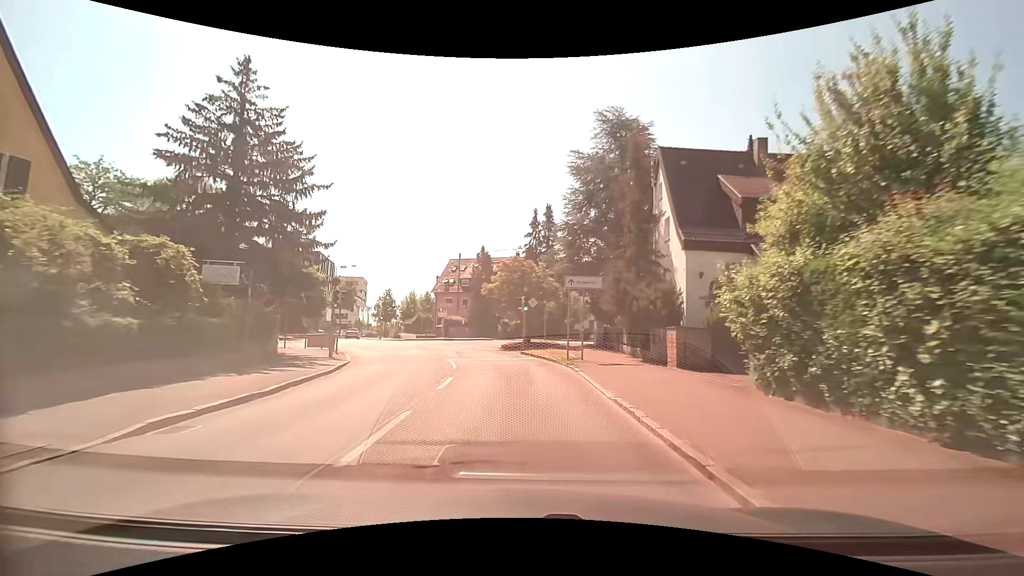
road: tertiary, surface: asphalt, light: Day
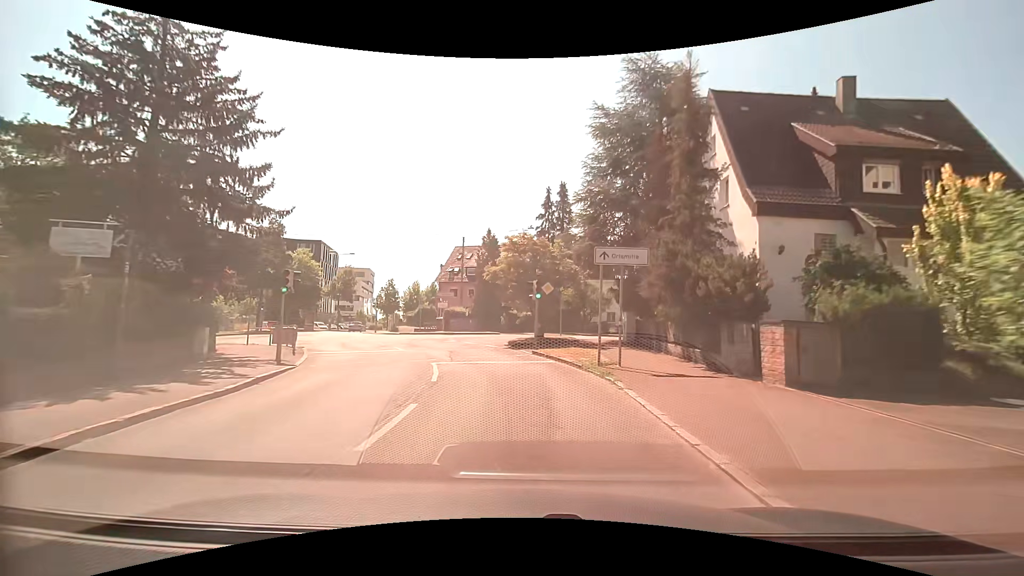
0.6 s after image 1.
(-0.1, +5.8) m; -1°
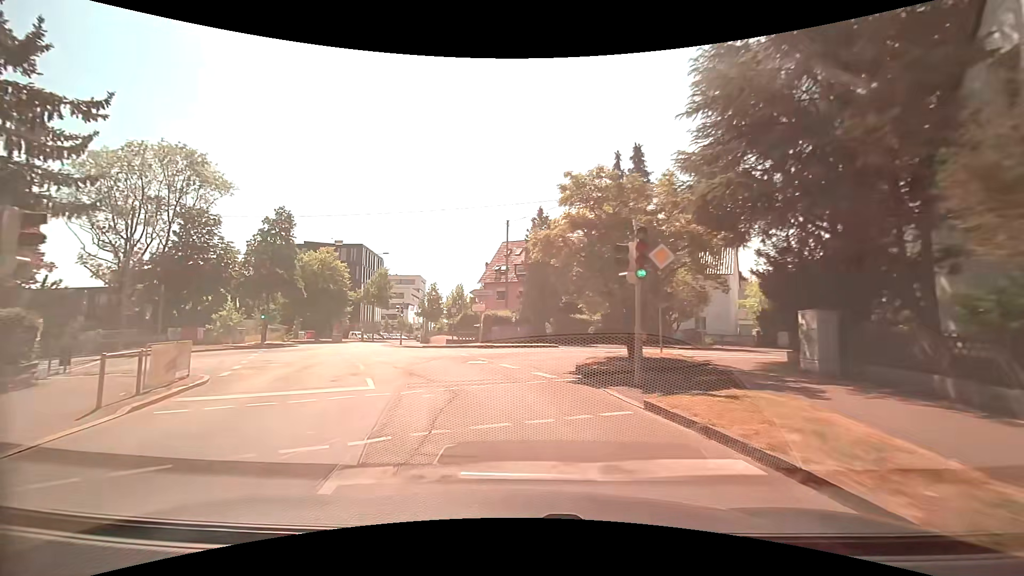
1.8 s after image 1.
(-0.6, +11.5) m; -7°
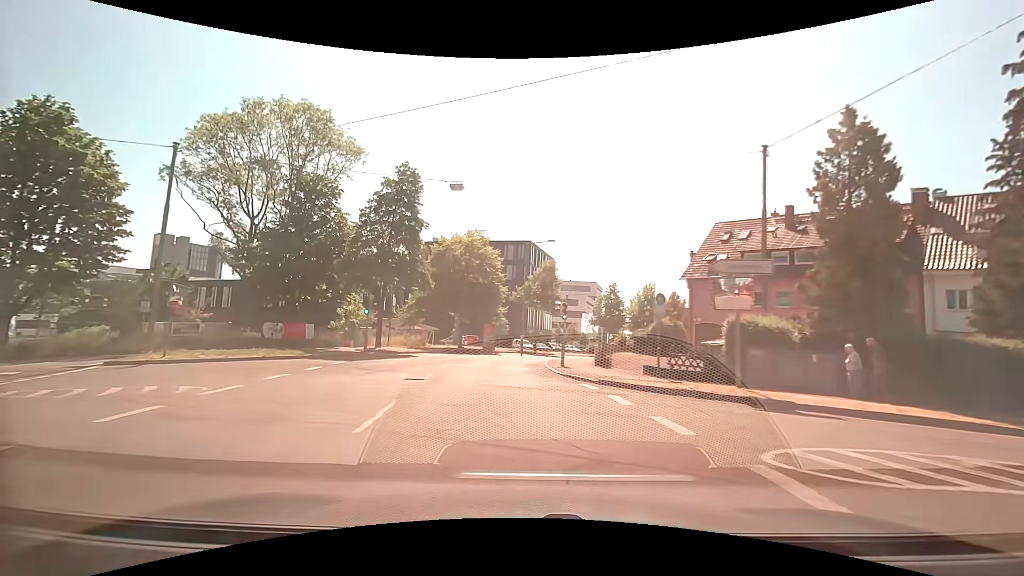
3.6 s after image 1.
(-2.7, +16.5) m; -20°
(-1, +10) (-1, +20) (-1, +30) (+1, +40) (+4, +49) (+10, +57) (+17, +65) (+24, +71) (+31, +79) (+36, +87) m
